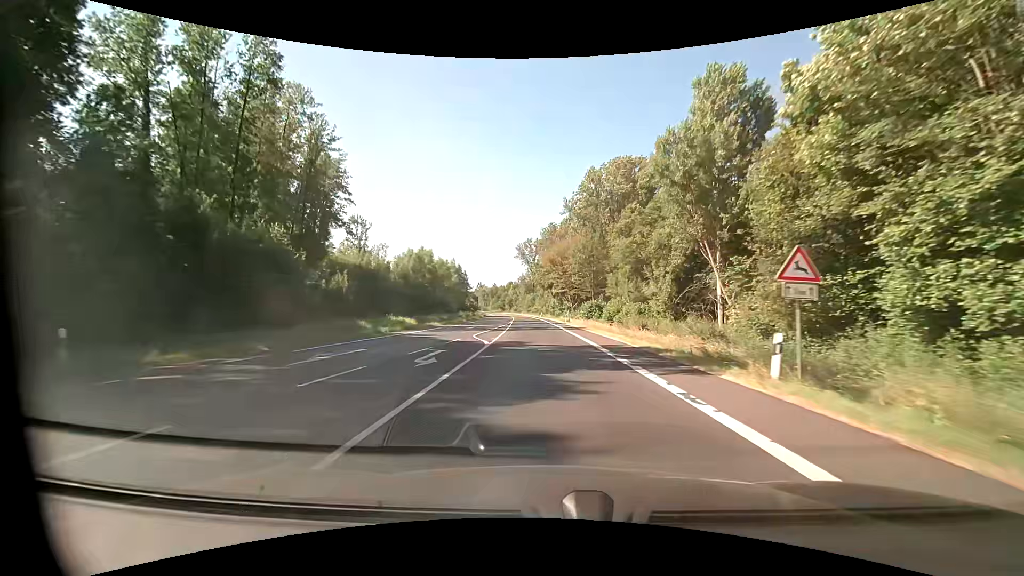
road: primary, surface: asphalt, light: Day
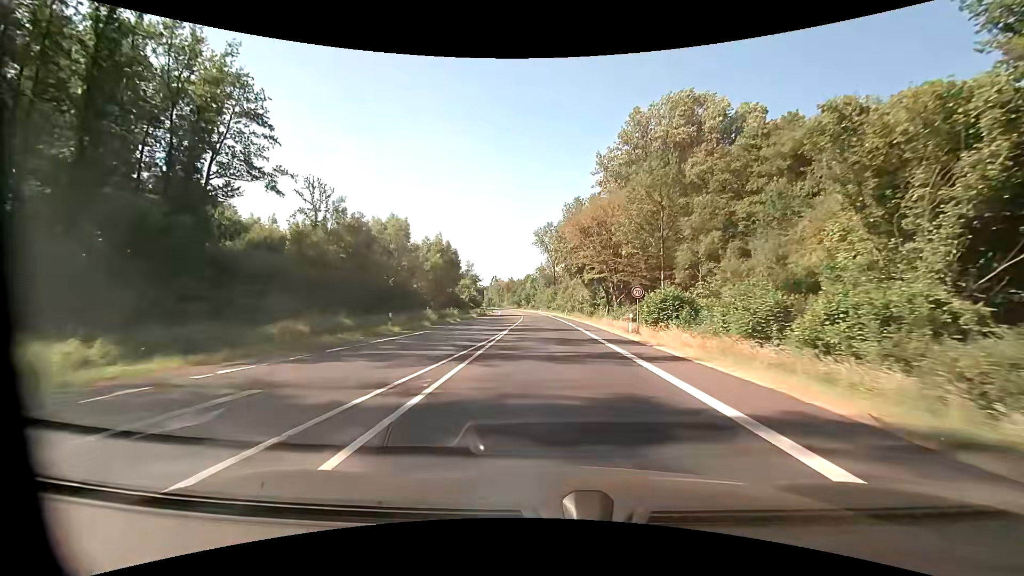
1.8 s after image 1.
(-0.7, +34.5) m; -2°
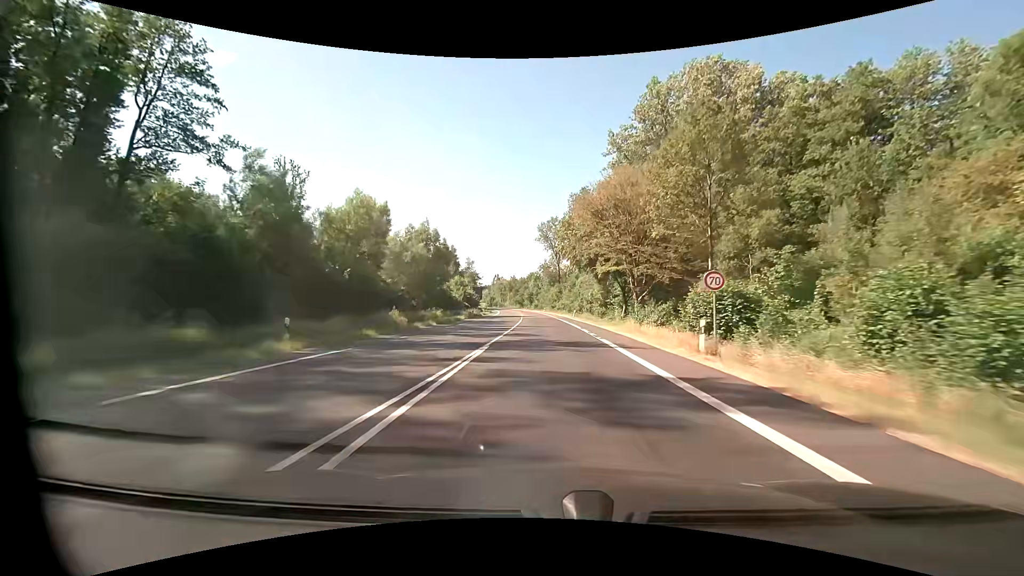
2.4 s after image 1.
(-0.1, +11.5) m; -1°
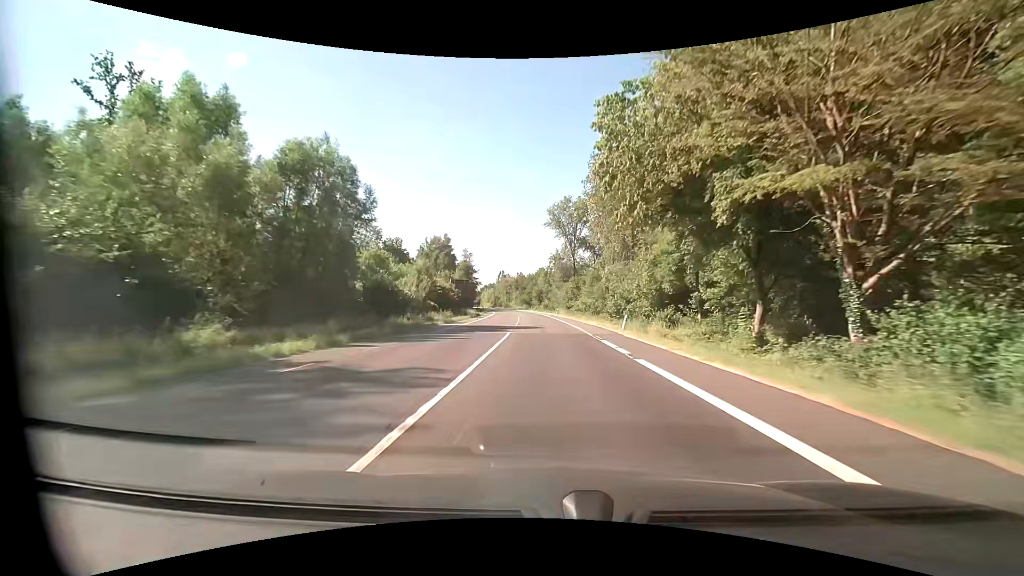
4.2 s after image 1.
(-0.4, +34.2) m; -1°
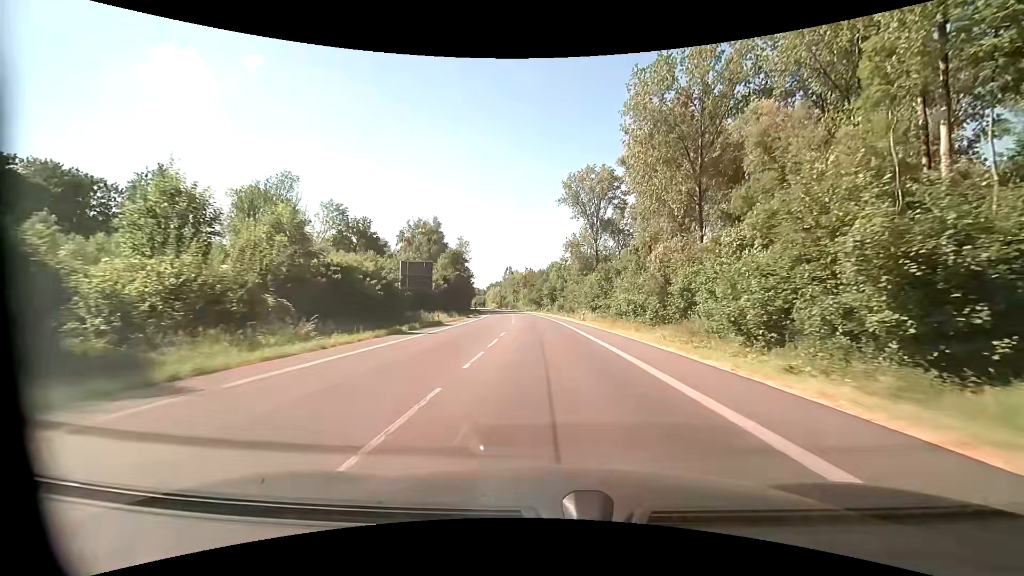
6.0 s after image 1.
(-0.4, +34.0) m; -1°
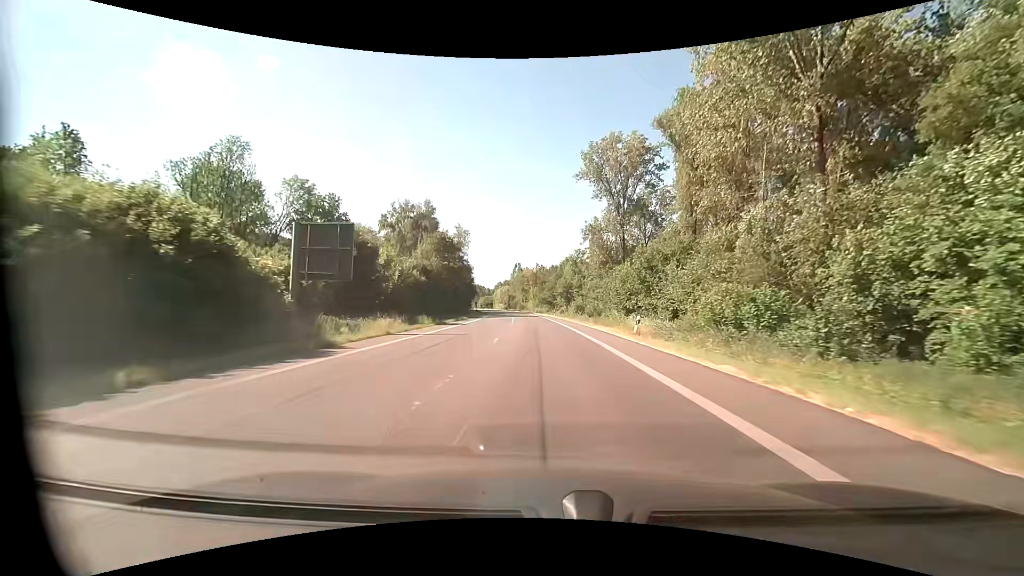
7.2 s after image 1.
(-0.4, +22.6) m; -2°
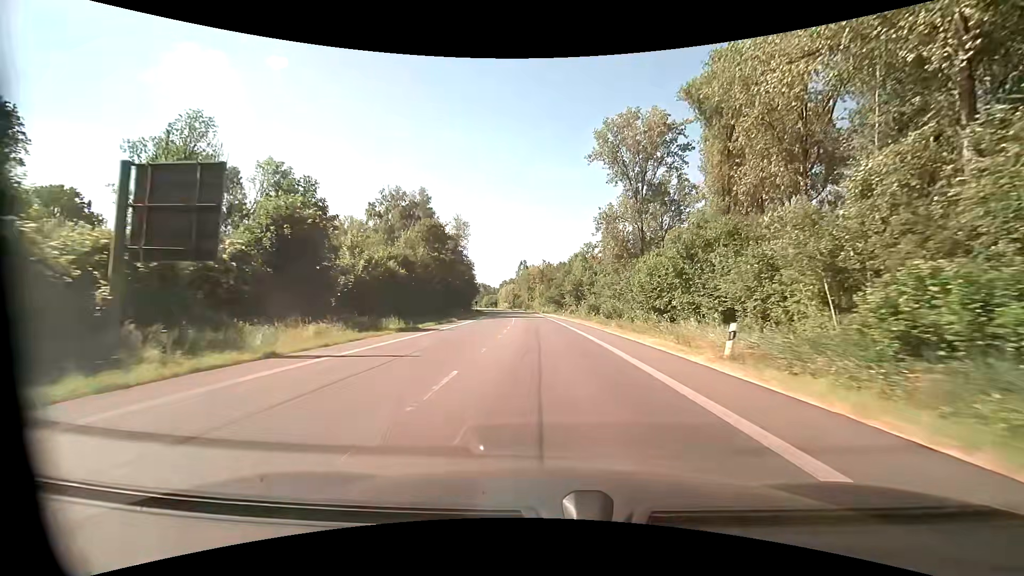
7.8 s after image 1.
(0.0, +11.3) m; -1°
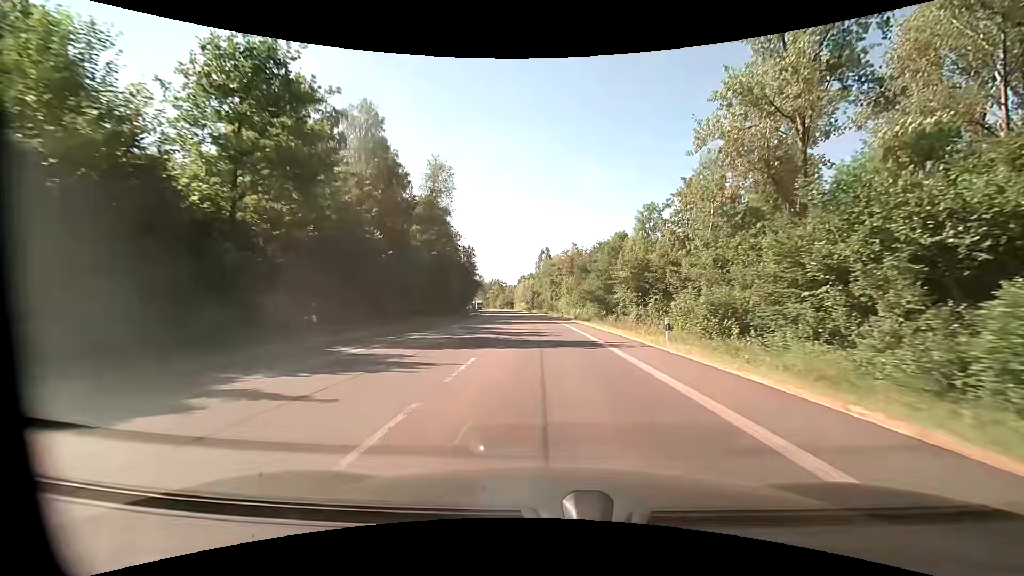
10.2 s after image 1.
(-1.2, +45.0) m; -3°
(0, +10) (0, +20) (0, +30) (-1, +40) (-1, +50) (-2, +60) (-3, +70) (-4, +80) (-5, +90) (-6, +100) m
